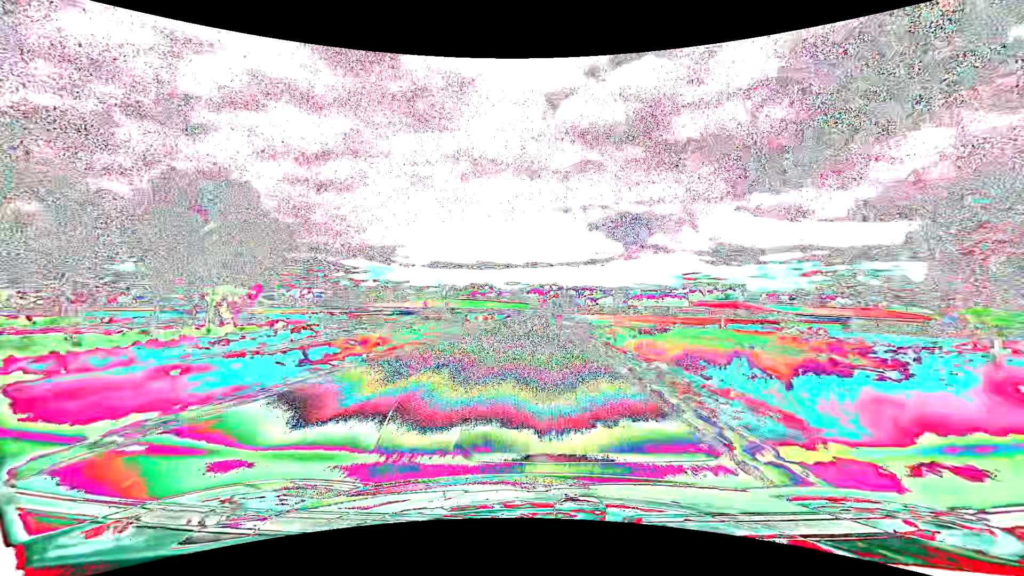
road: tertiary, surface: asphalt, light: Day
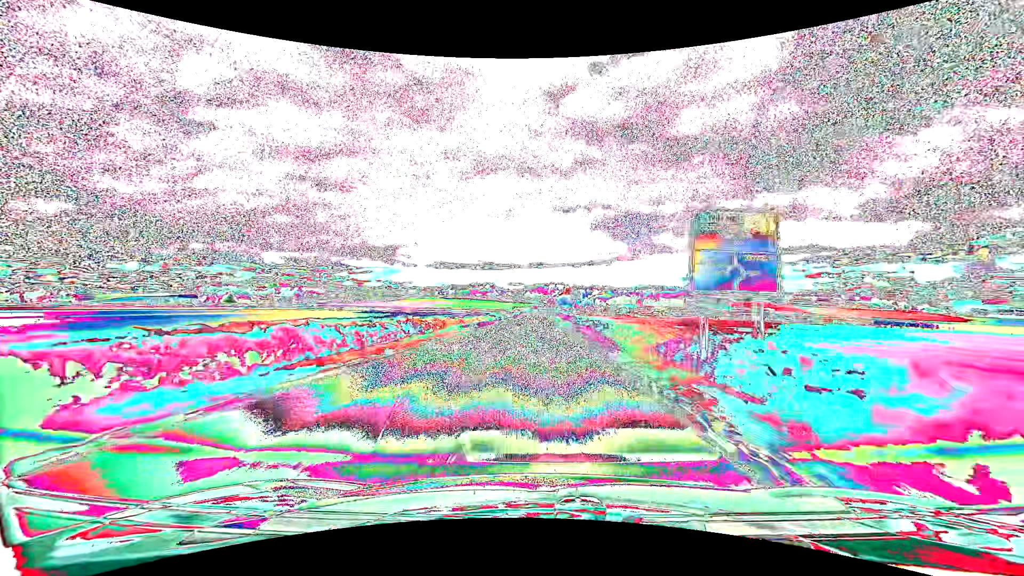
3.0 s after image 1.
(-0.4, +75.0) m; -1°
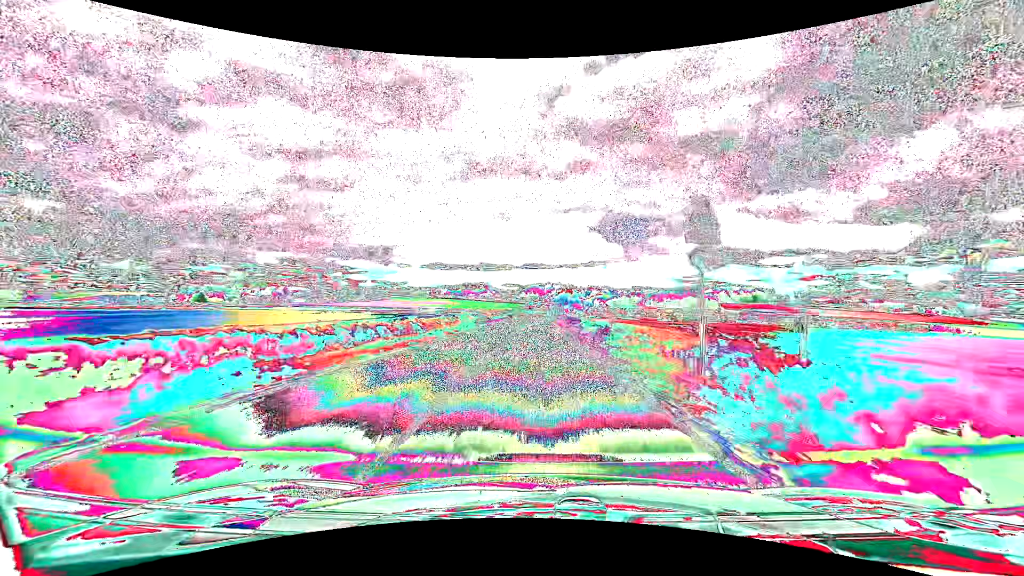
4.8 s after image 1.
(+0.2, +42.8) m; +1°
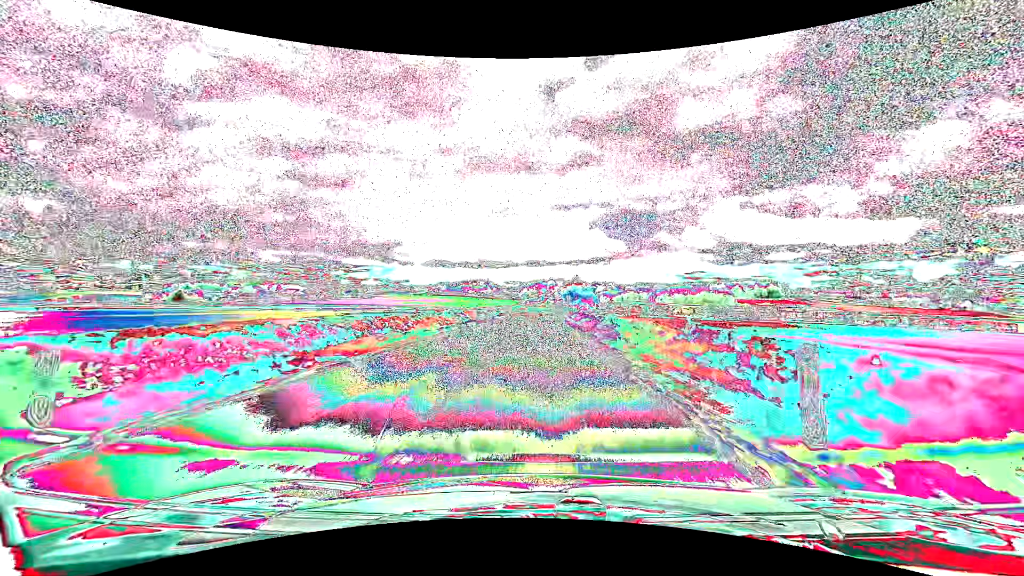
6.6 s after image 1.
(-0.2, +40.1) m; 0°
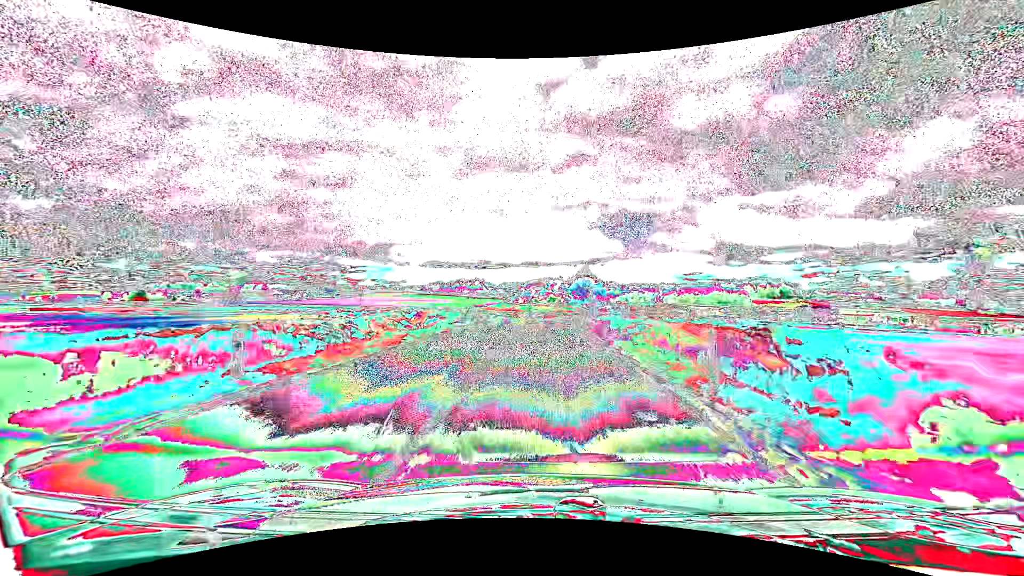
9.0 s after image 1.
(0.0, +46.1) m; 0°
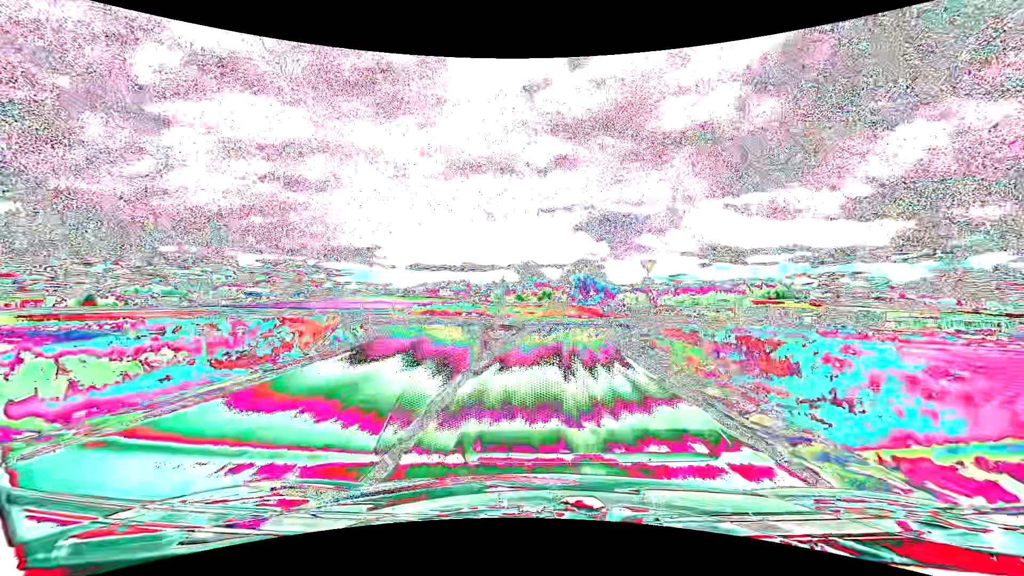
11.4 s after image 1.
(+0.3, +33.2) m; +1°
